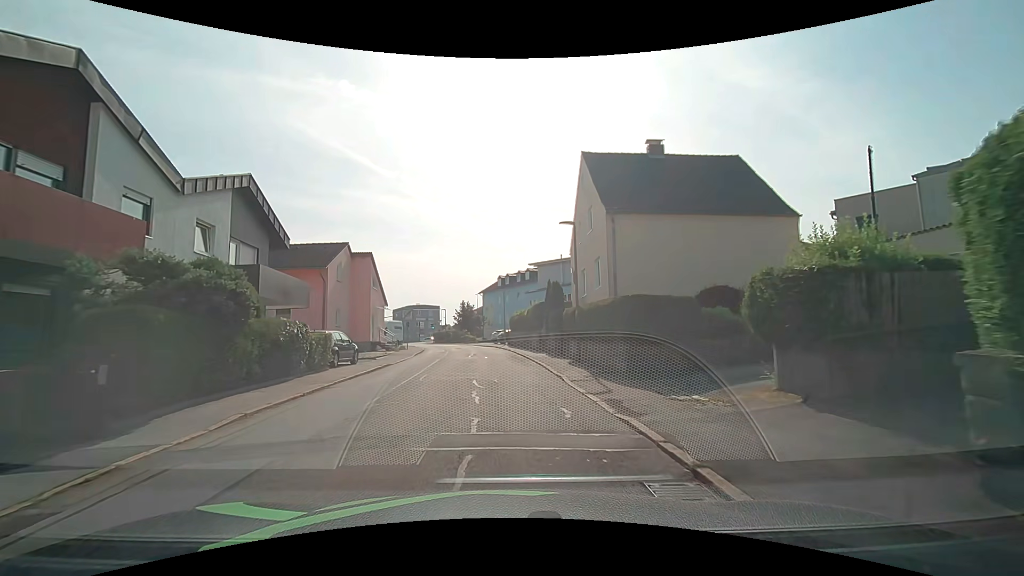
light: Day
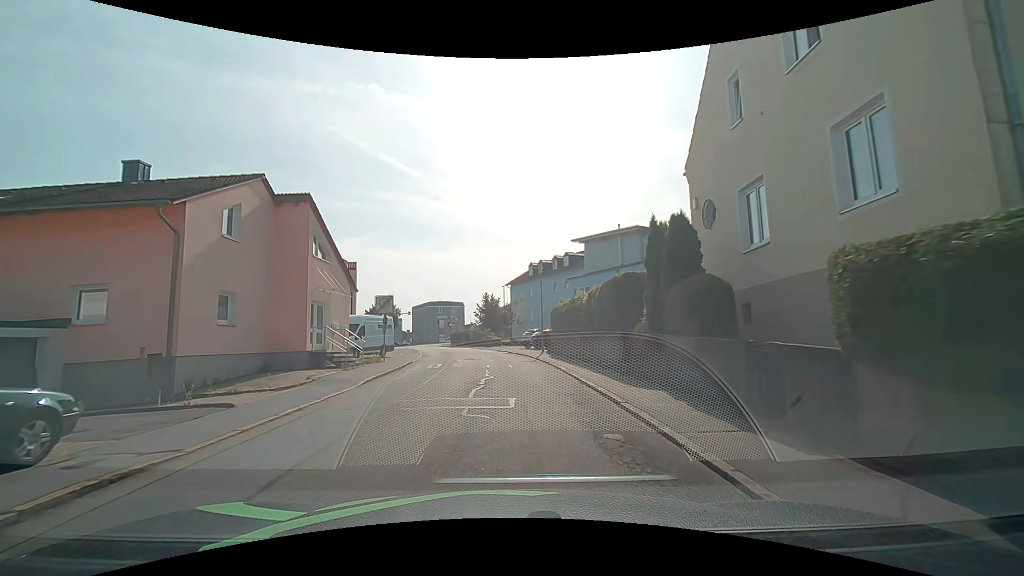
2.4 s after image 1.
(-0.5, +15.9) m; -3°
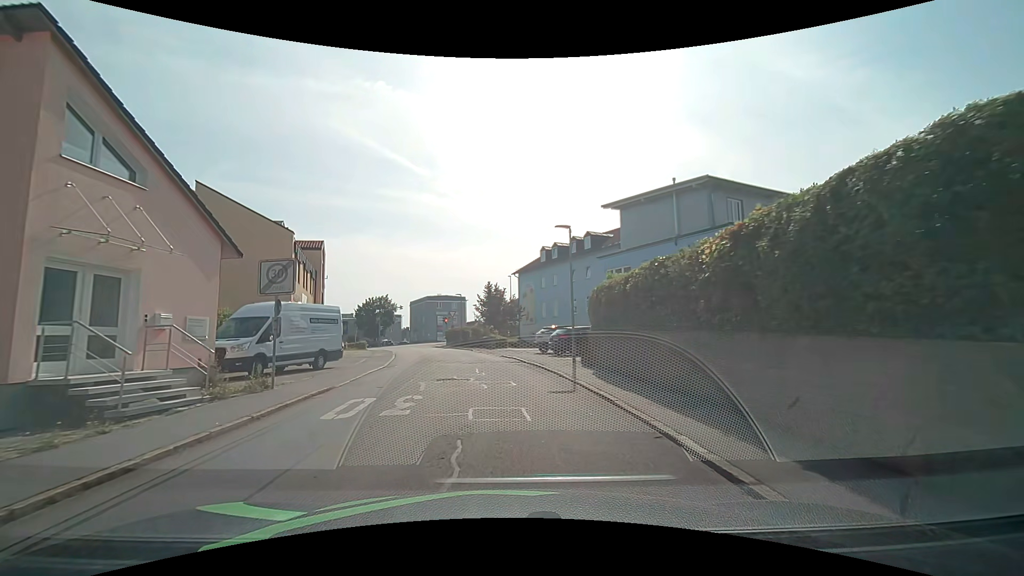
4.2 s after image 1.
(-0.1, +11.9) m; -1°
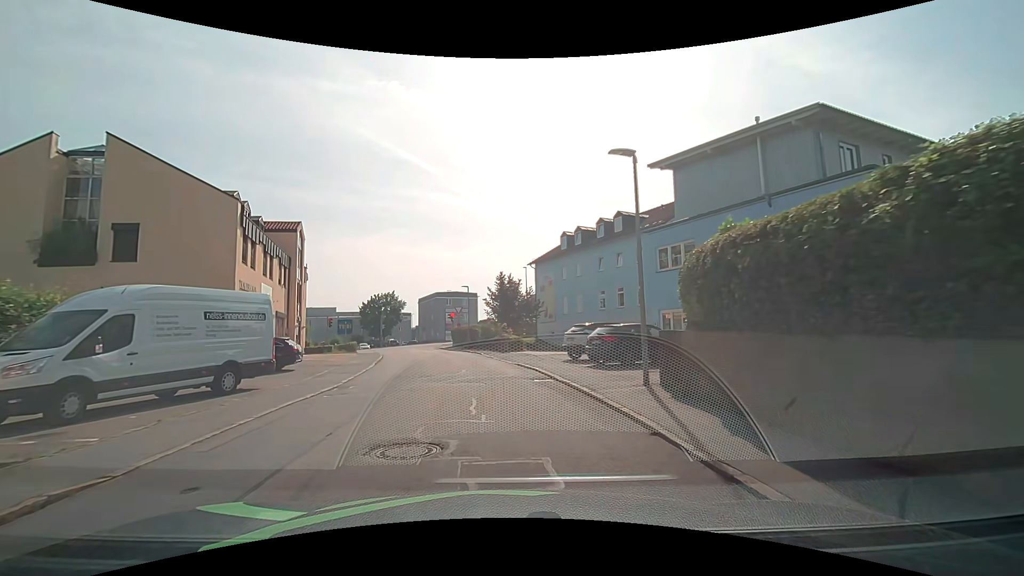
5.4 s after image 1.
(0.0, +7.9) m; -1°
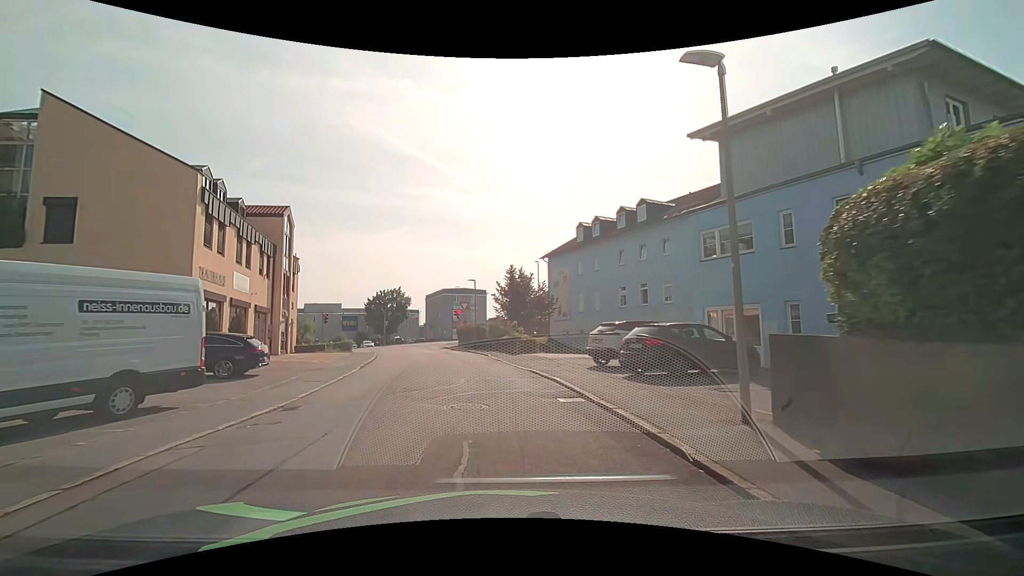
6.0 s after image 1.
(0.0, +4.0) m; -1°
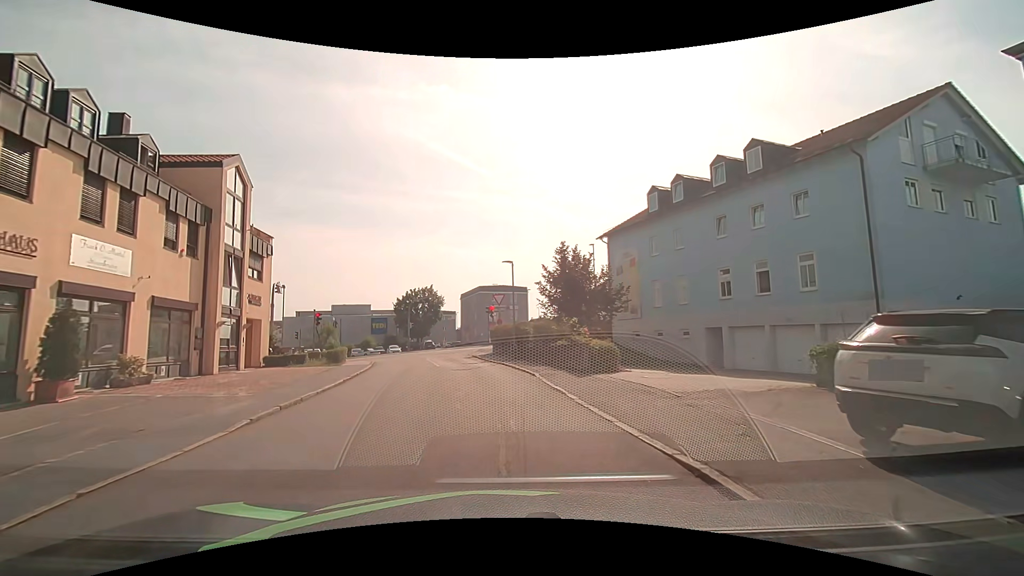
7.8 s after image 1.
(-0.4, +11.3) m; -6°
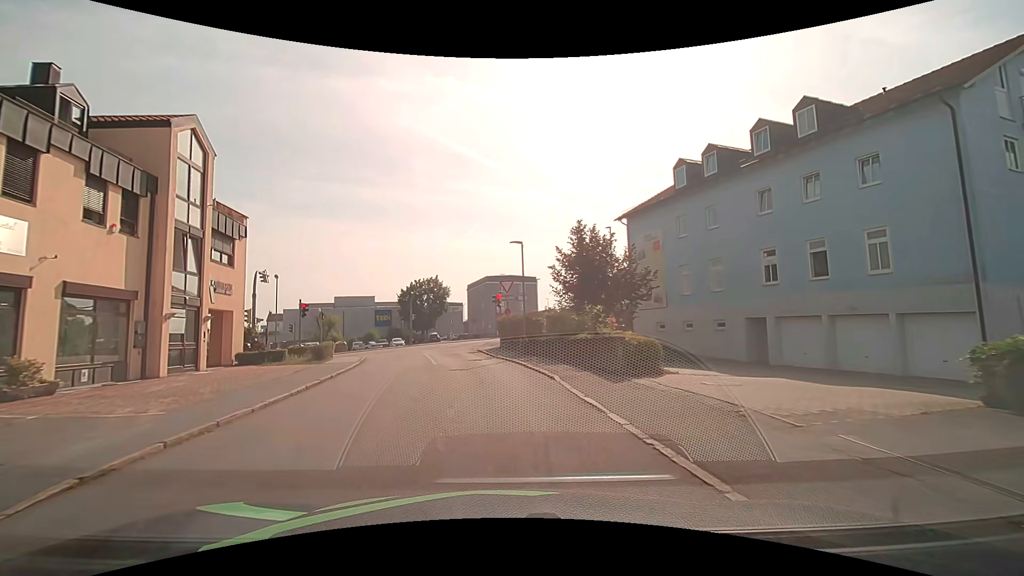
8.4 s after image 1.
(+0.1, +3.7) m; +1°
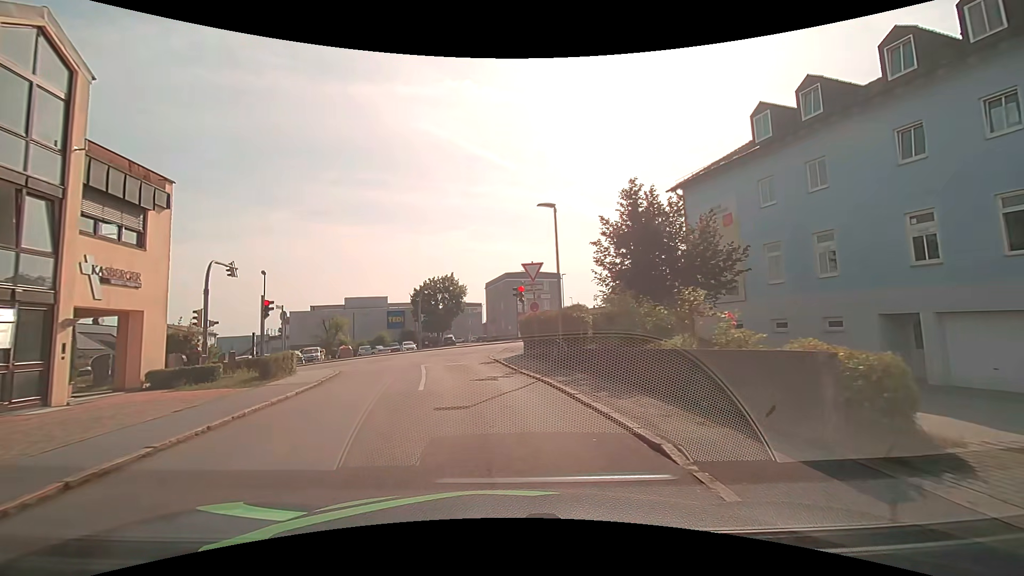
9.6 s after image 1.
(-0.1, +7.3) m; -2°
